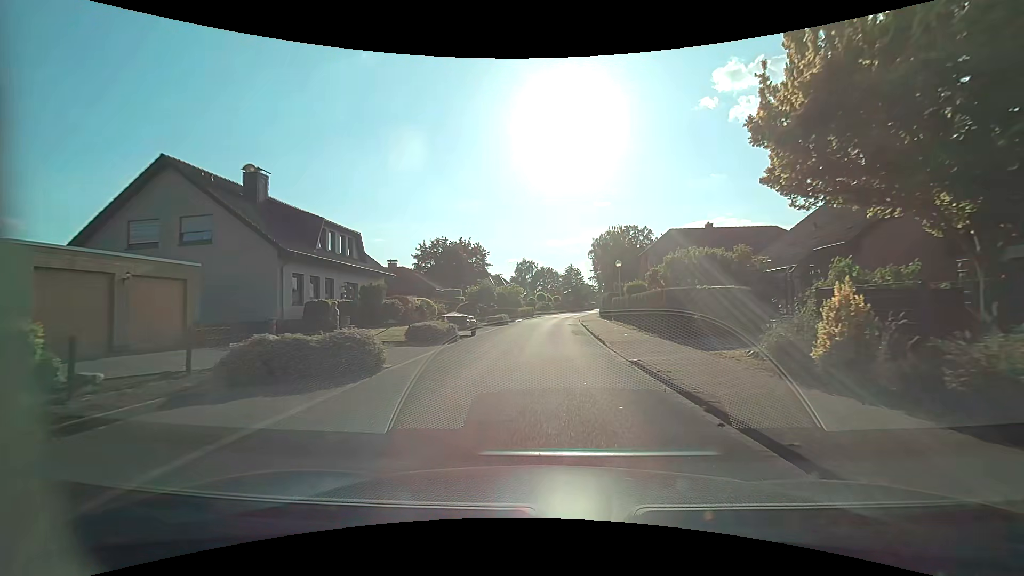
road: residential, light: Day
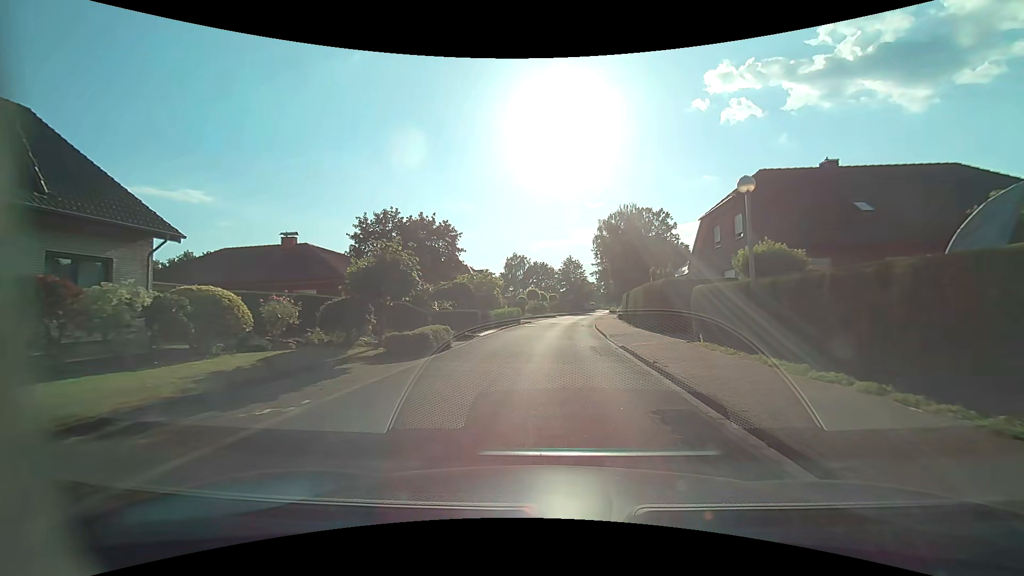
(0.0, +21.9) m; 0°
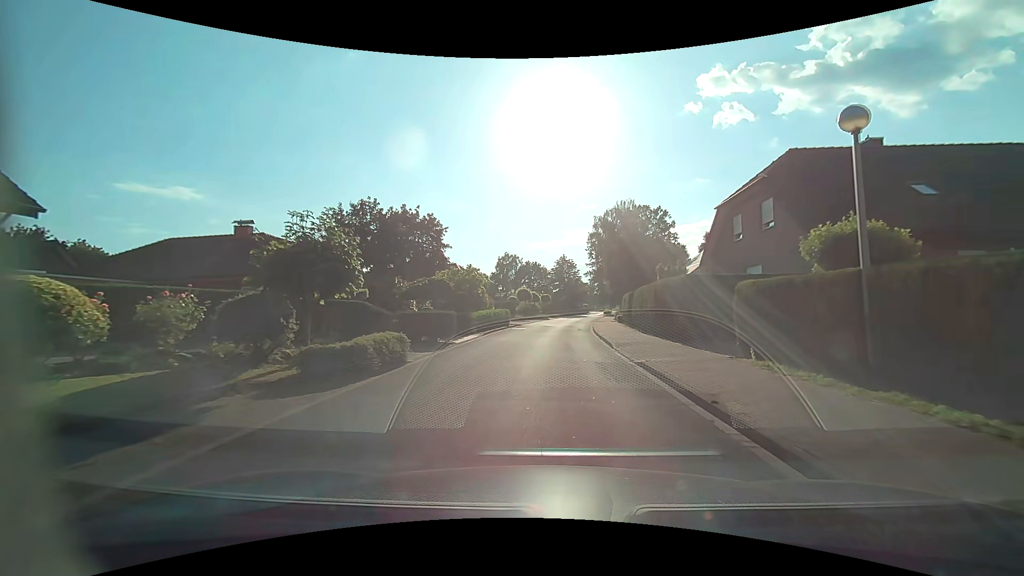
(0.0, +4.4) m; +1°
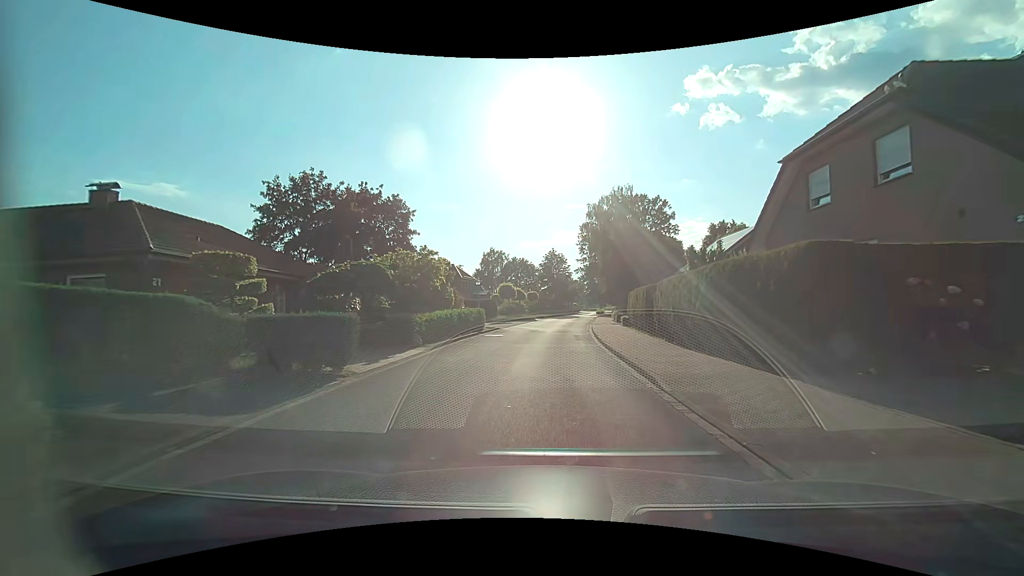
(+0.1, +8.8) m; +1°
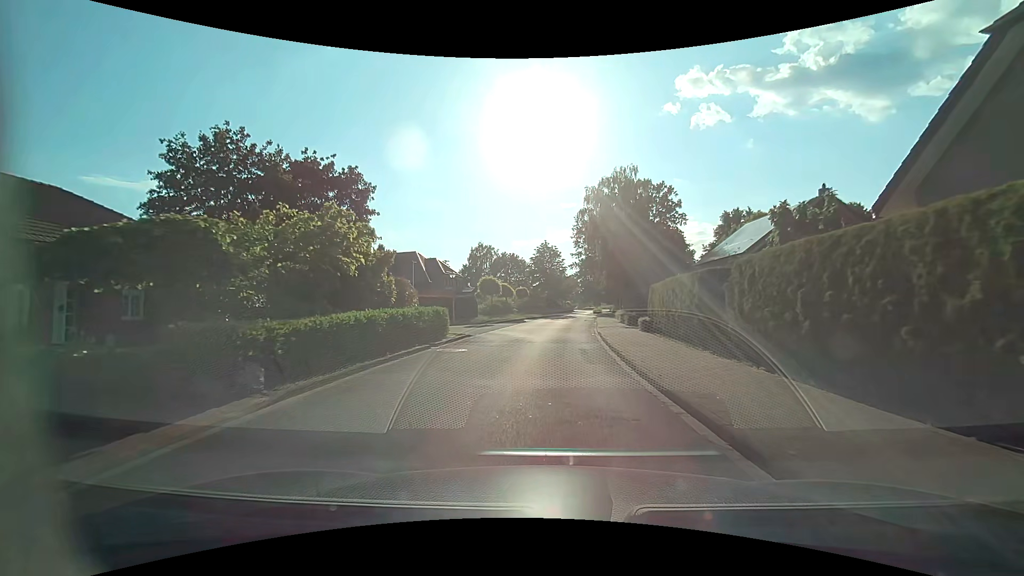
(+0.1, +8.8) m; +1°
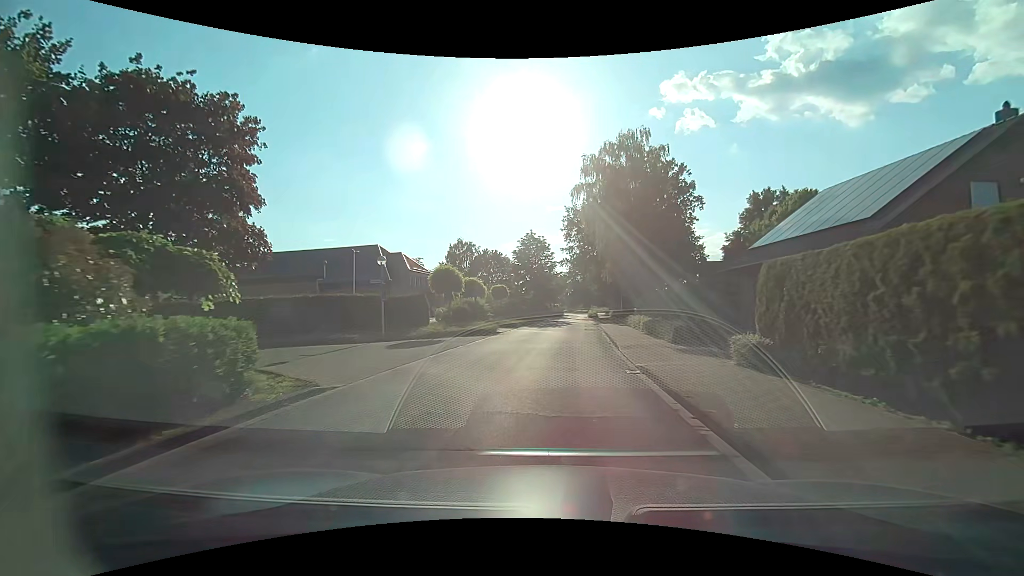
(+0.1, +13.3) m; +1°
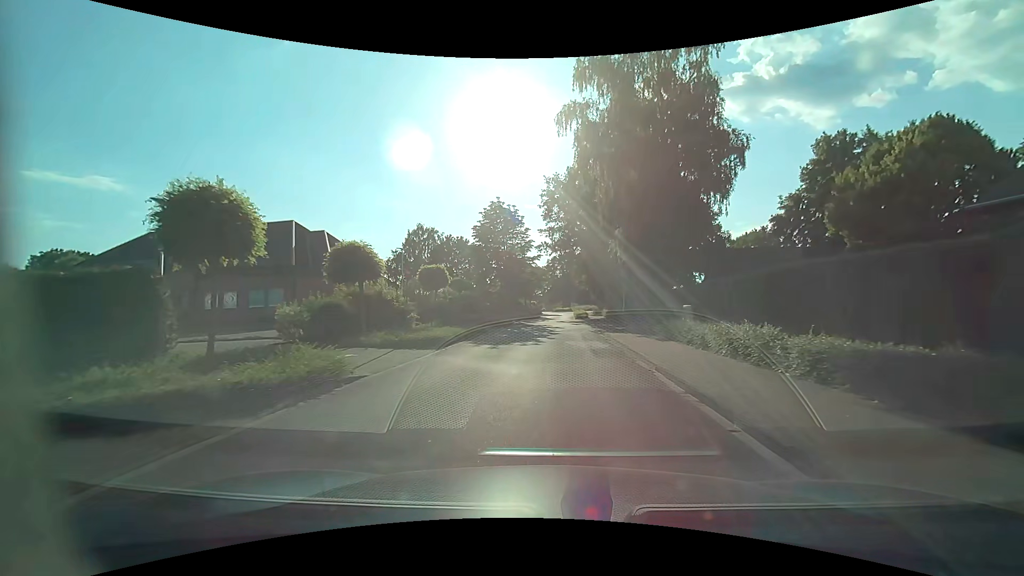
(+0.5, +17.9) m; +3°
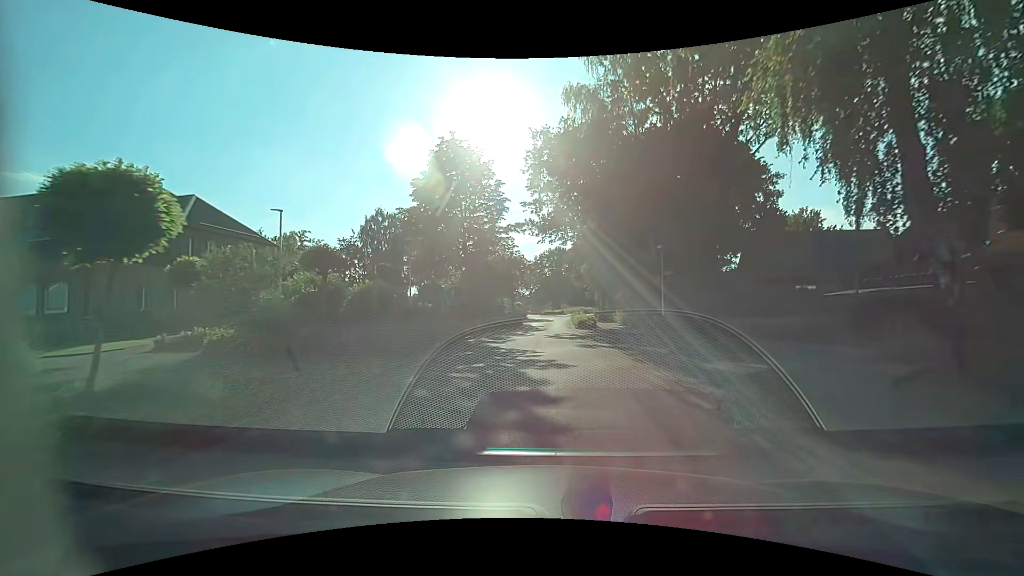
(+0.1, +18.0) m; +1°
(0, +10) (0, +20) (0, +30) (0, +40) (+1, +50) (+2, +60) (+5, +69) (+12, +76) (+22, +77) (+32, +76) m
